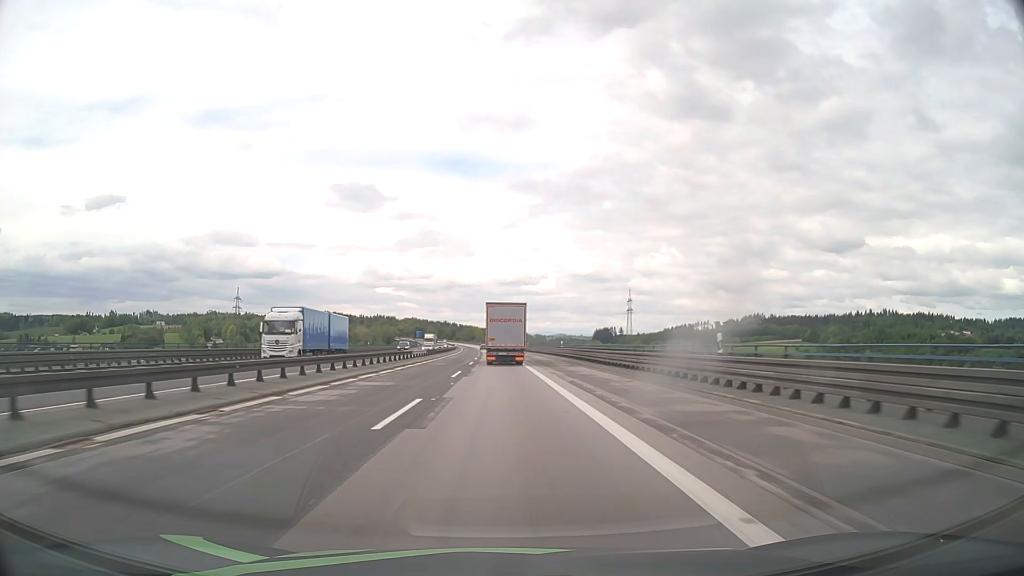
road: motorway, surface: asphalt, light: Day
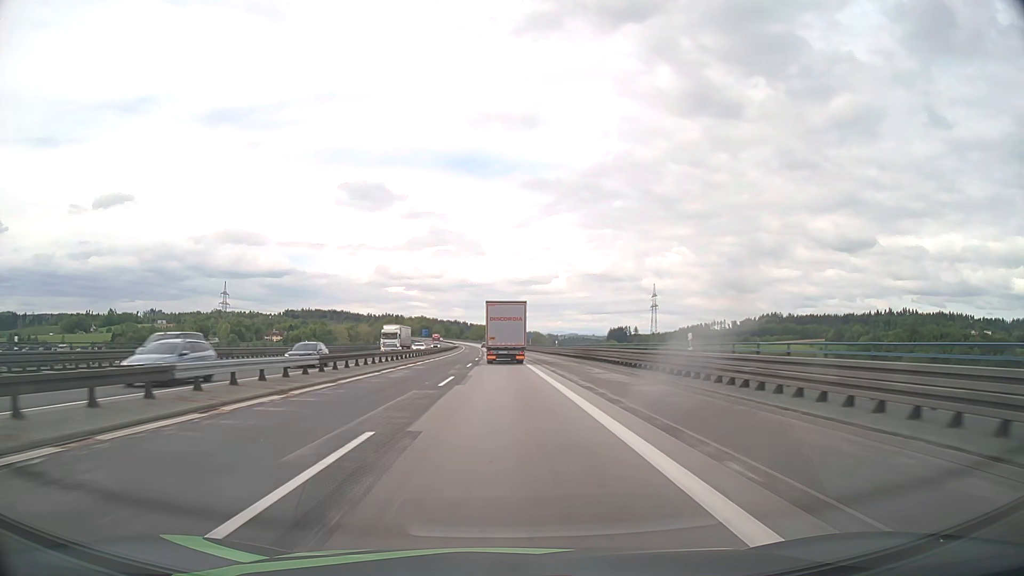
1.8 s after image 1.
(-0.4, +43.0) m; -1°
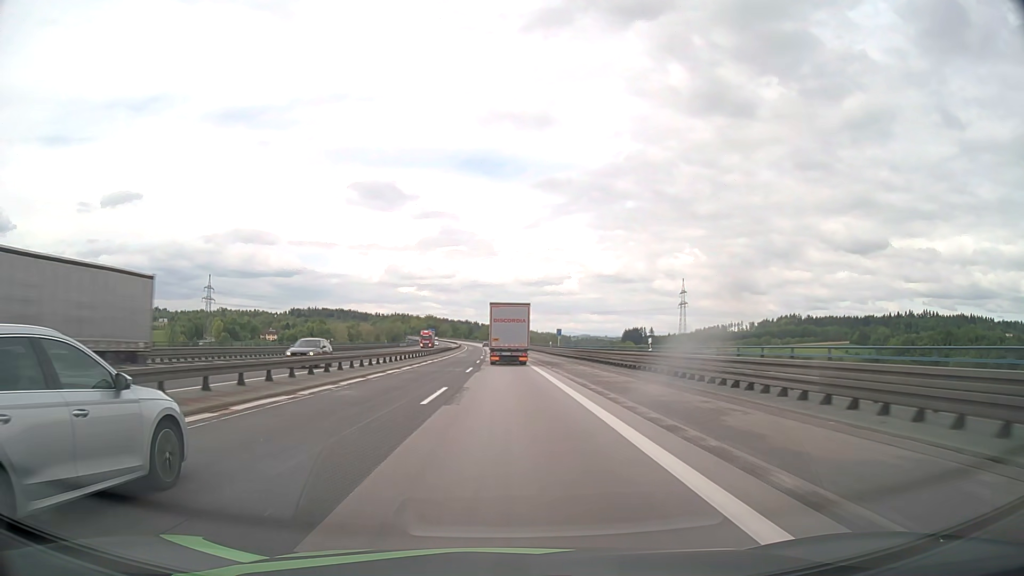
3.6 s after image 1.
(-0.4, +42.9) m; -1°
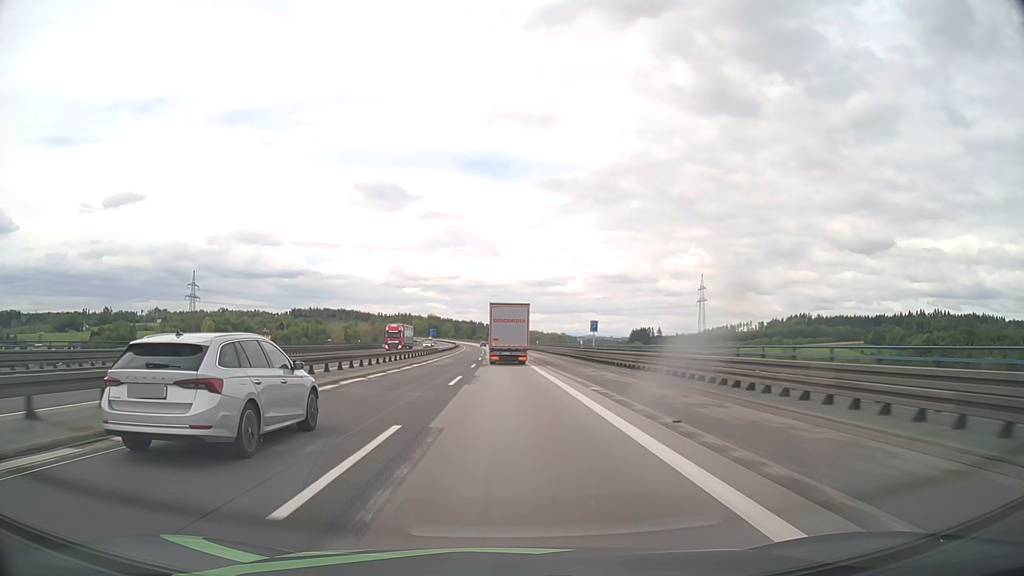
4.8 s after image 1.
(-0.1, +28.7) m; 0°
(0, +10) (0, +20) (0, +30) (0, +40) (0, +50) (-1, +60) (-1, +70) (-1, +80) (-1, +90) (-2, +100) m
